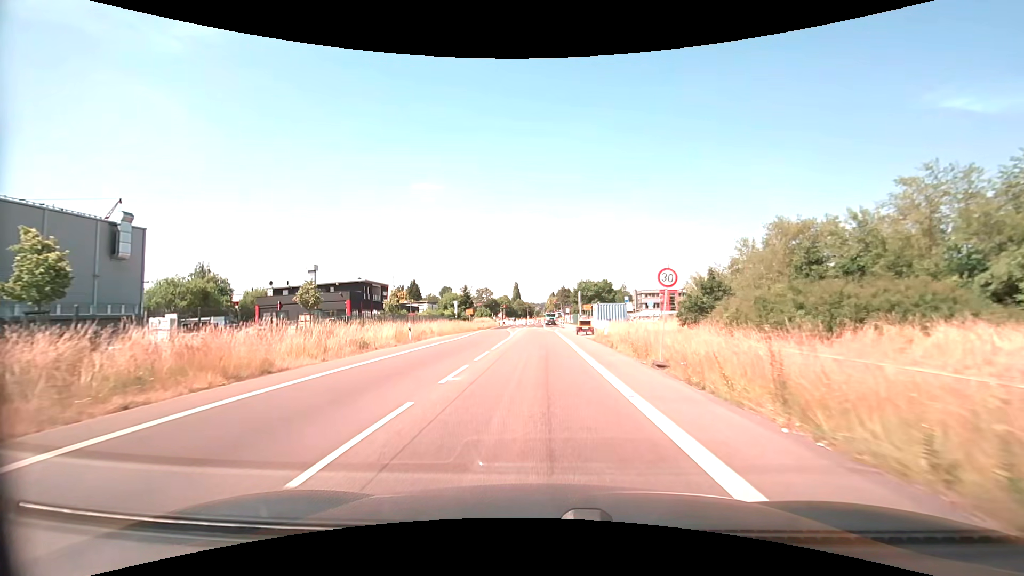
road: secondary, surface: asphalt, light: Day
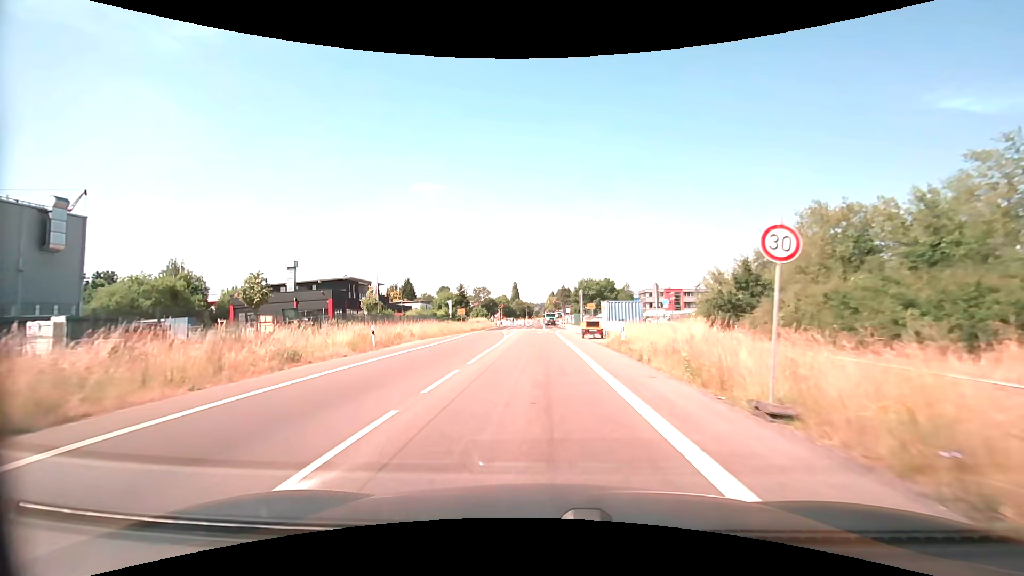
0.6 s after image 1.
(0.0, +6.7) m; 0°
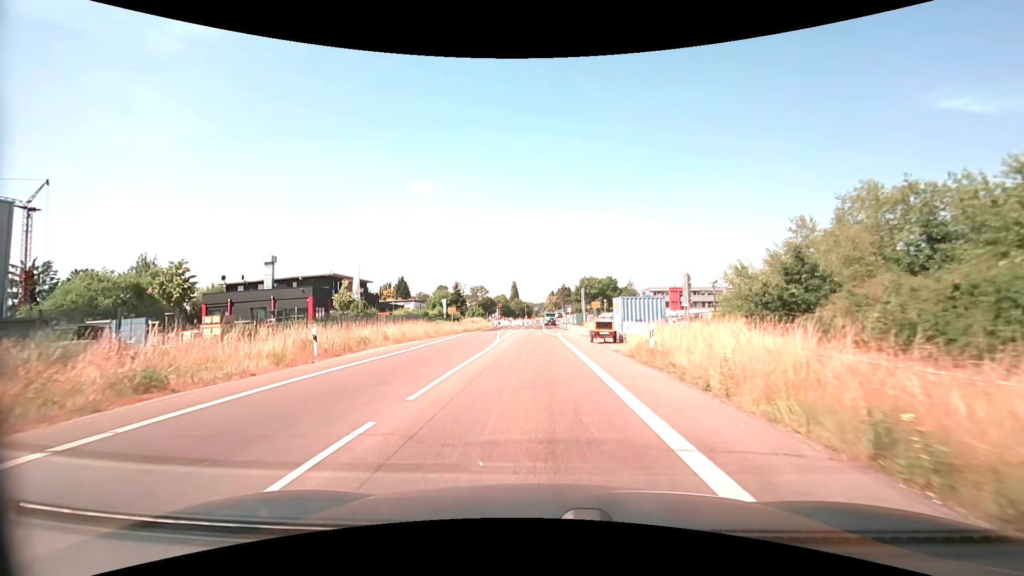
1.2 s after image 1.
(0.0, +6.4) m; 0°
(0, +10) (0, +20) (0, +30) (+1, +40) (+1, +50) (+1, +60) (+1, +70) (+1, +80) (+1, +90) (+1, +100) m
